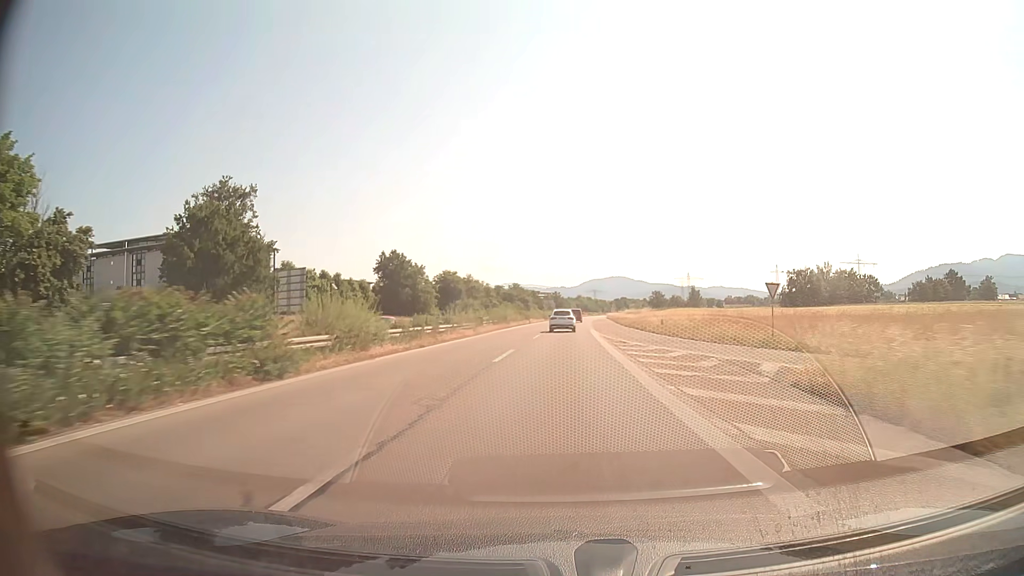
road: trunk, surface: asphalt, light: Day
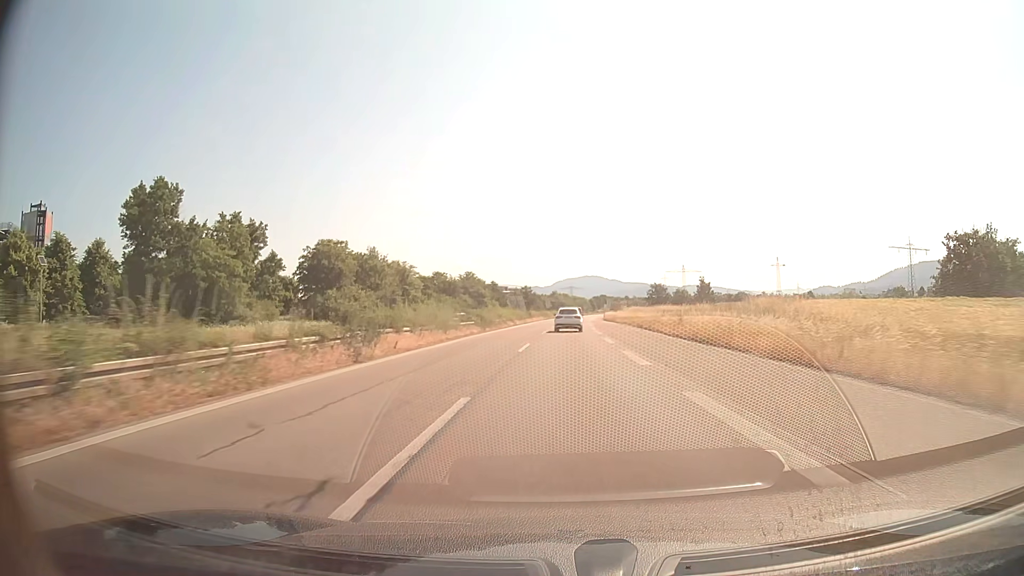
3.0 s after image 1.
(+1.3, +68.5) m; +2°
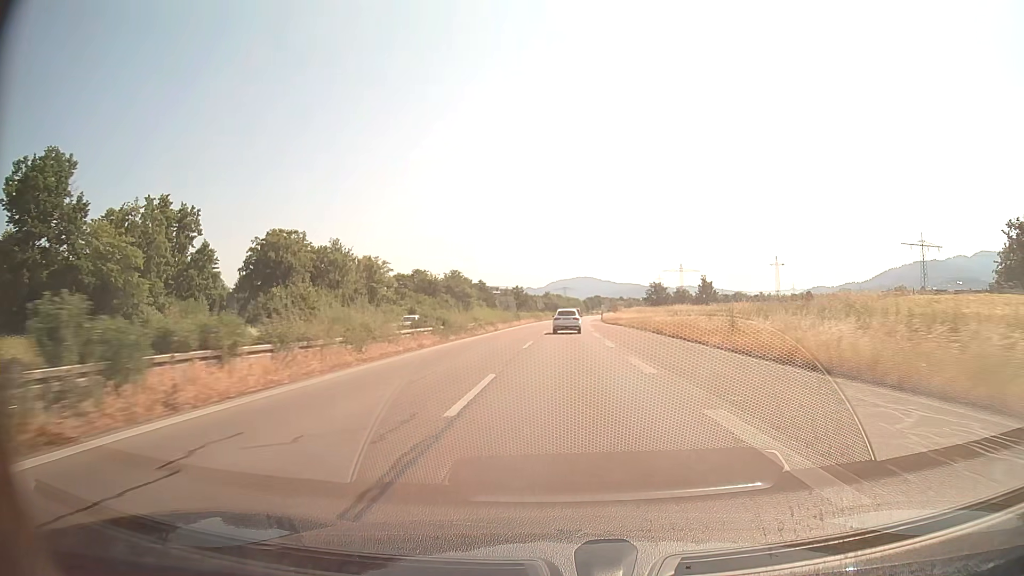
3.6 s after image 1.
(+0.1, +13.7) m; +1°
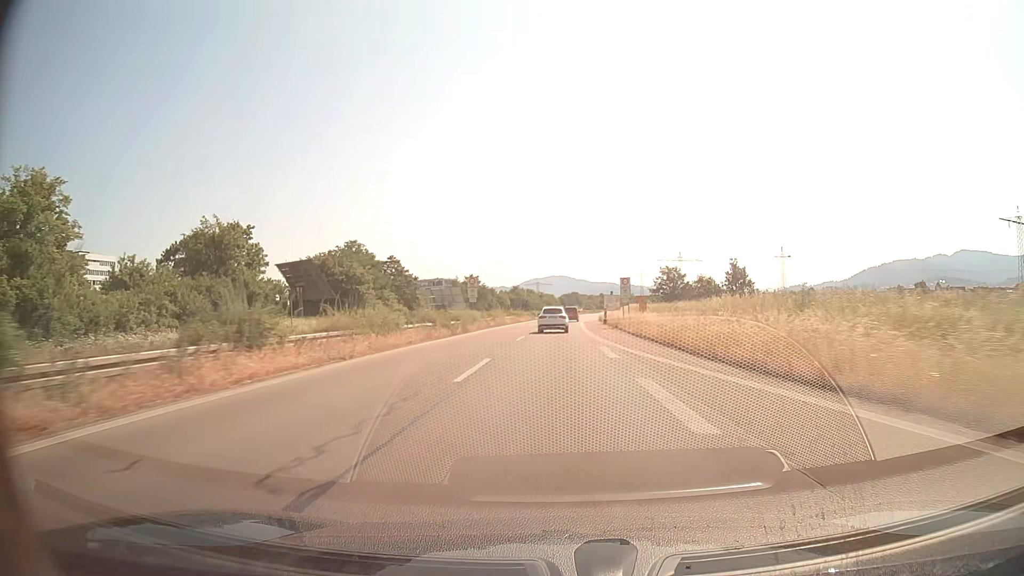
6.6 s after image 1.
(+1.5, +68.2) m; +2°
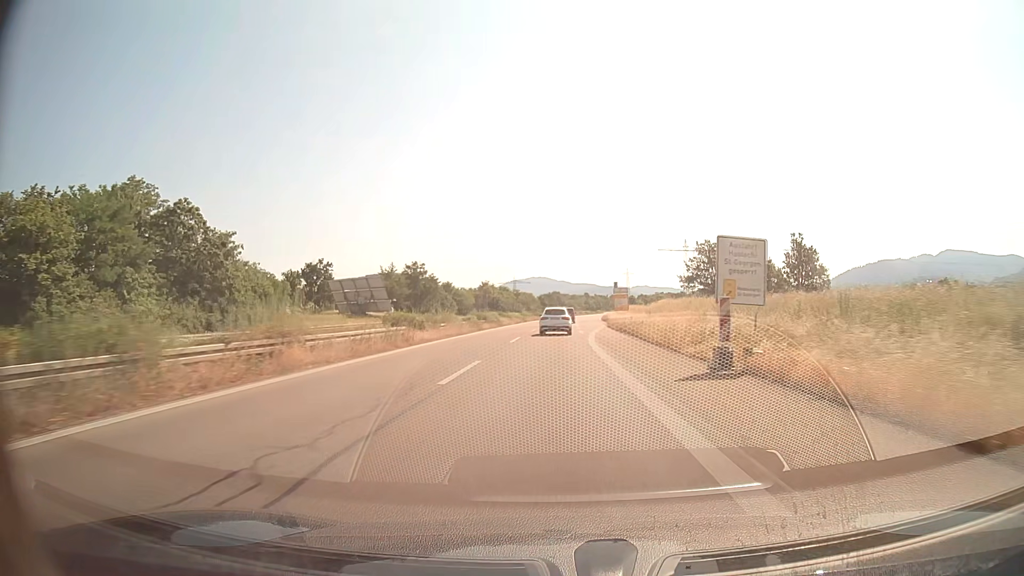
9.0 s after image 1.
(+0.7, +54.3) m; +2°
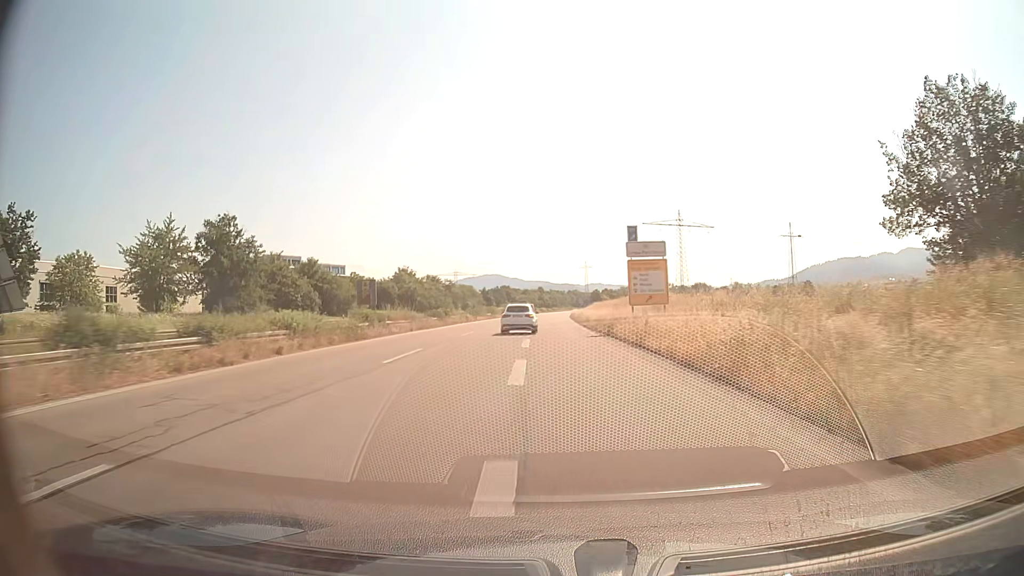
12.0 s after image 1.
(+2.4, +67.6) m; +4°
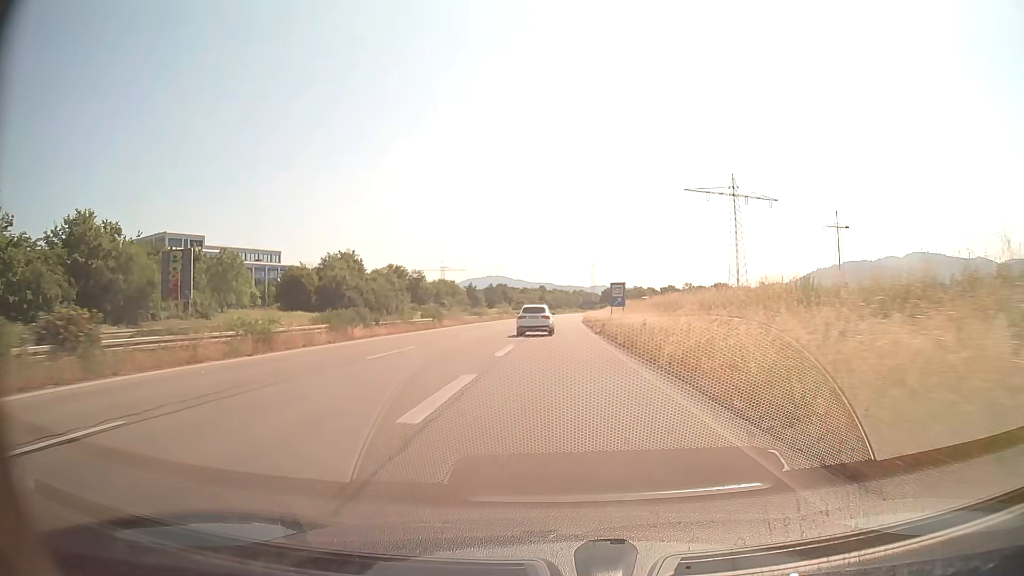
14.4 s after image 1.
(0.0, +52.2) m; 0°
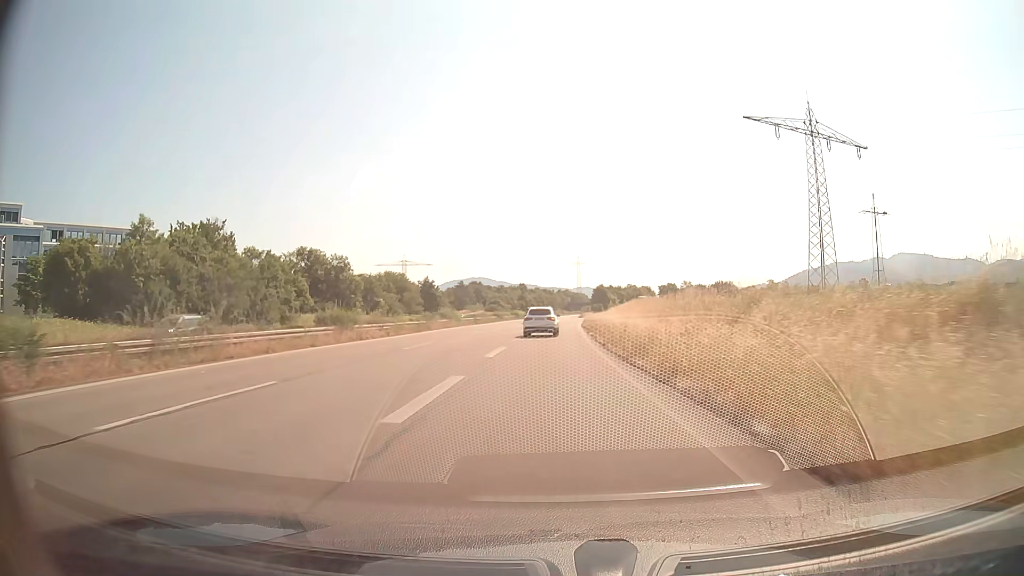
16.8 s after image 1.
(+0.4, +48.0) m; +1°
(0, +10) (0, +20) (0, +30) (0, +40) (0, +50) (0, +60) (+1, +70) (+1, +80) (+2, +90) (+2, +100) m
